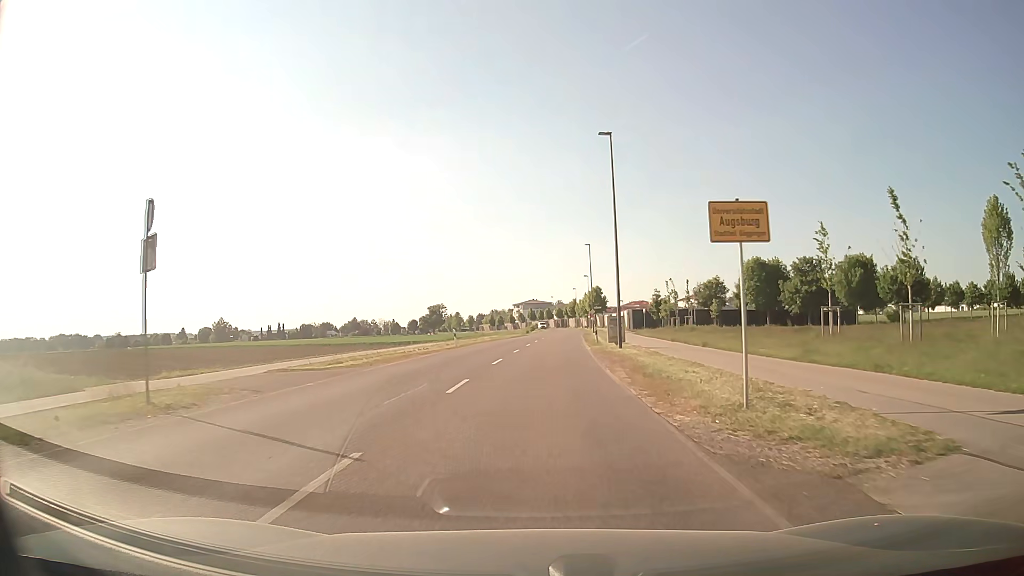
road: secondary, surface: asphalt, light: Day
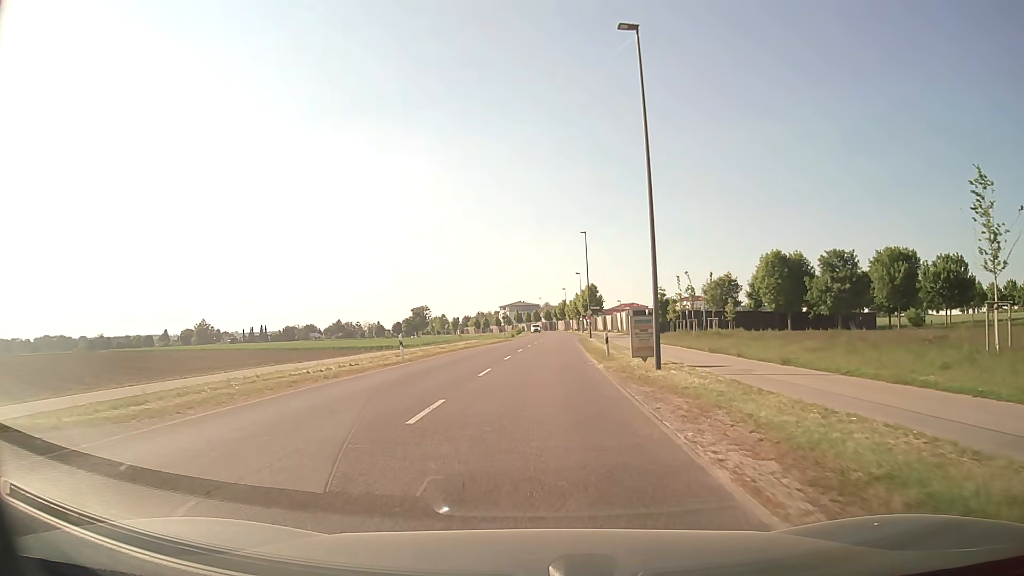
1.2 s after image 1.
(+0.2, +12.4) m; +1°
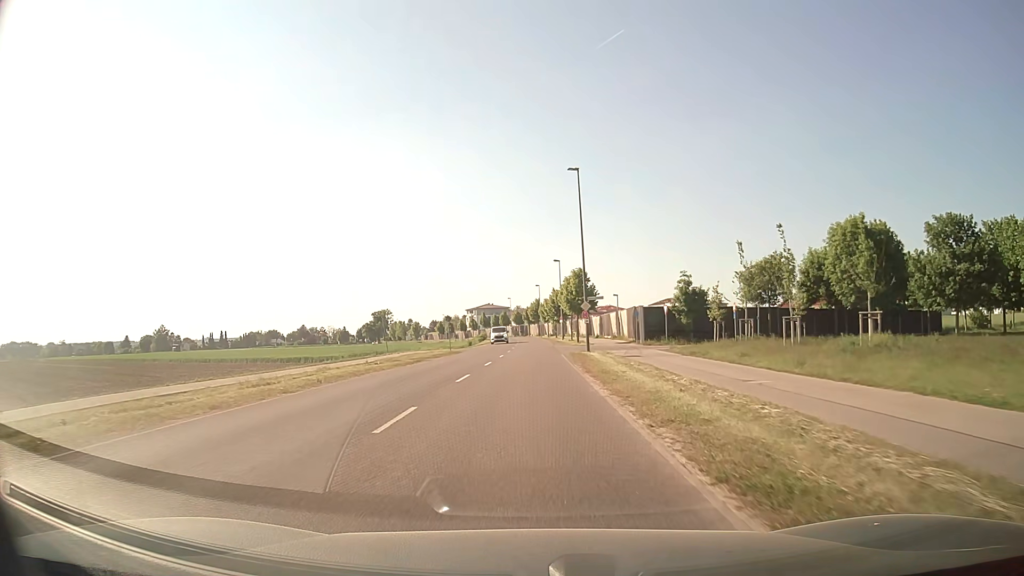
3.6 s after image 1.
(+0.8, +27.6) m; +3°
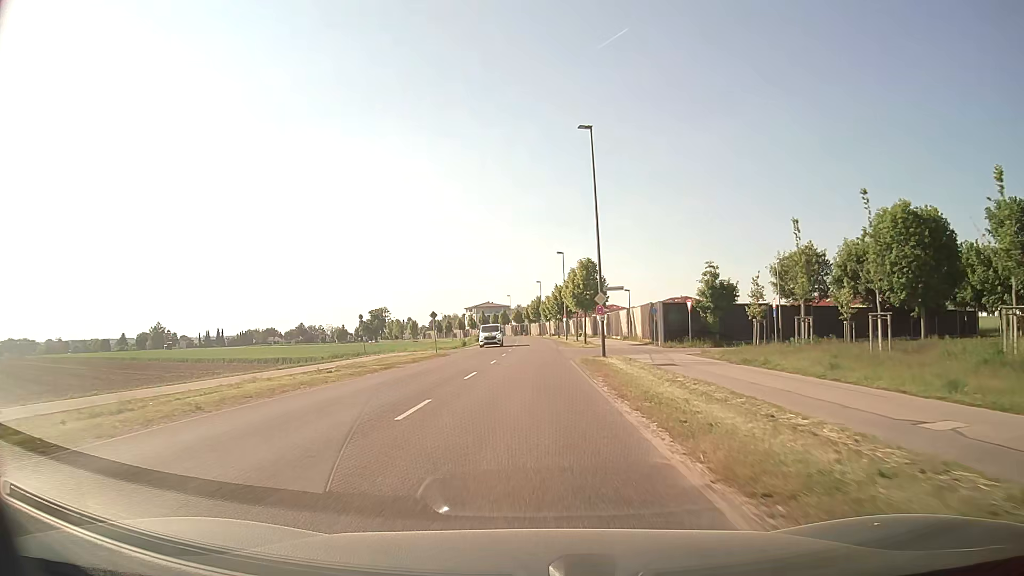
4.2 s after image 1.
(0.0, +8.0) m; 0°
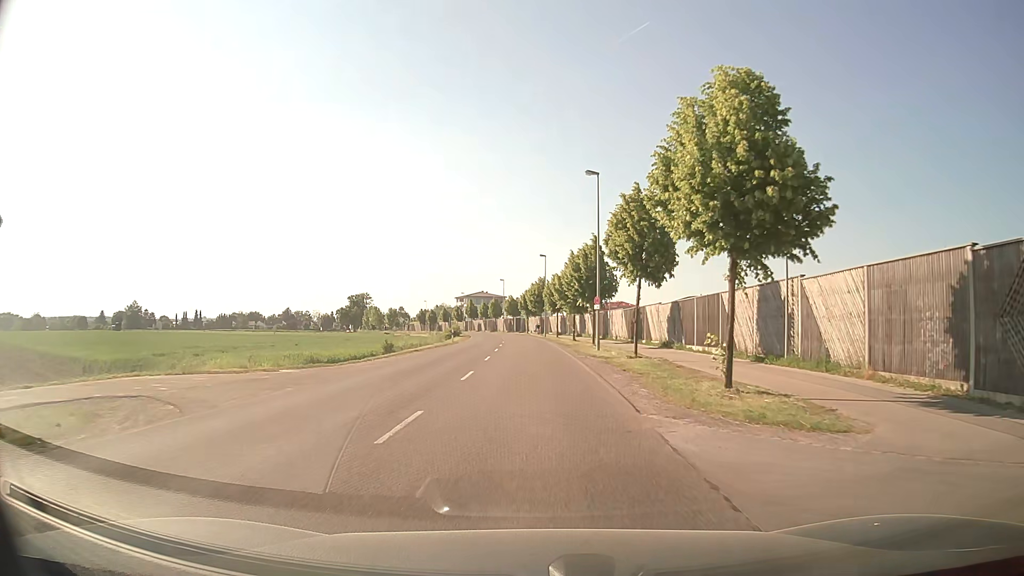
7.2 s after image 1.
(0.0, +38.1) m; 0°
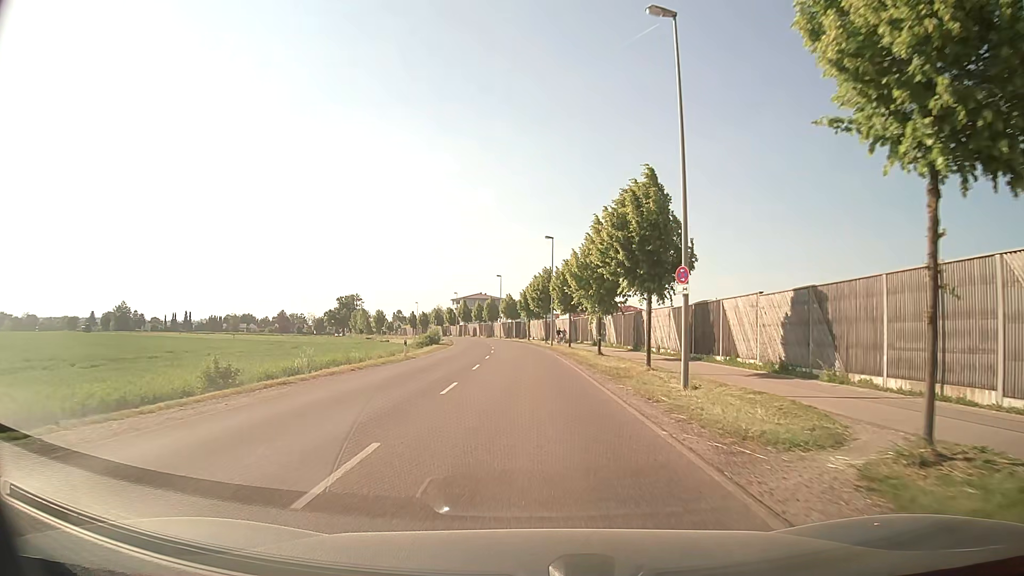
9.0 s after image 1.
(0.0, +20.7) m; 0°
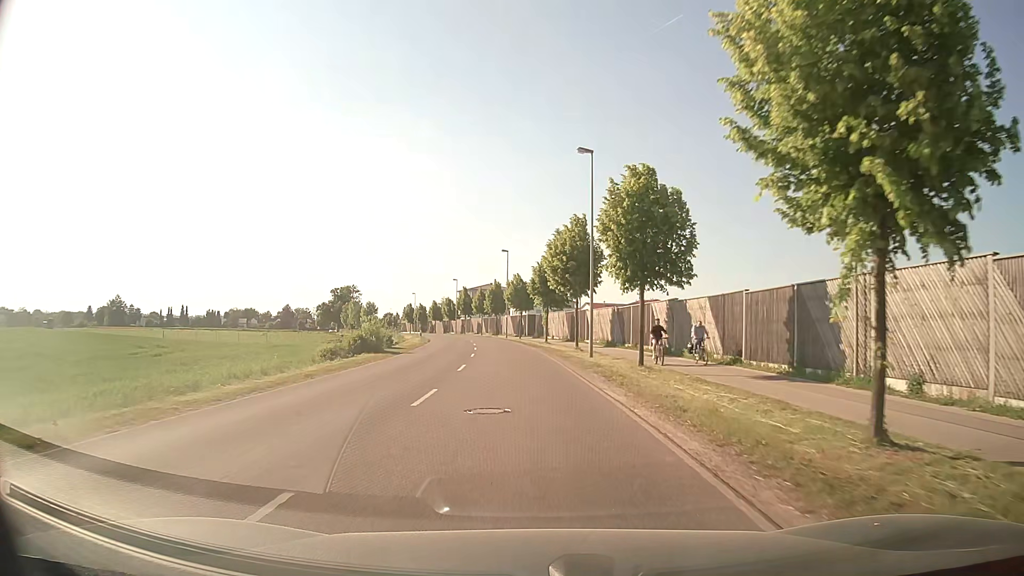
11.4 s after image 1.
(-0.1, +29.8) m; -1°
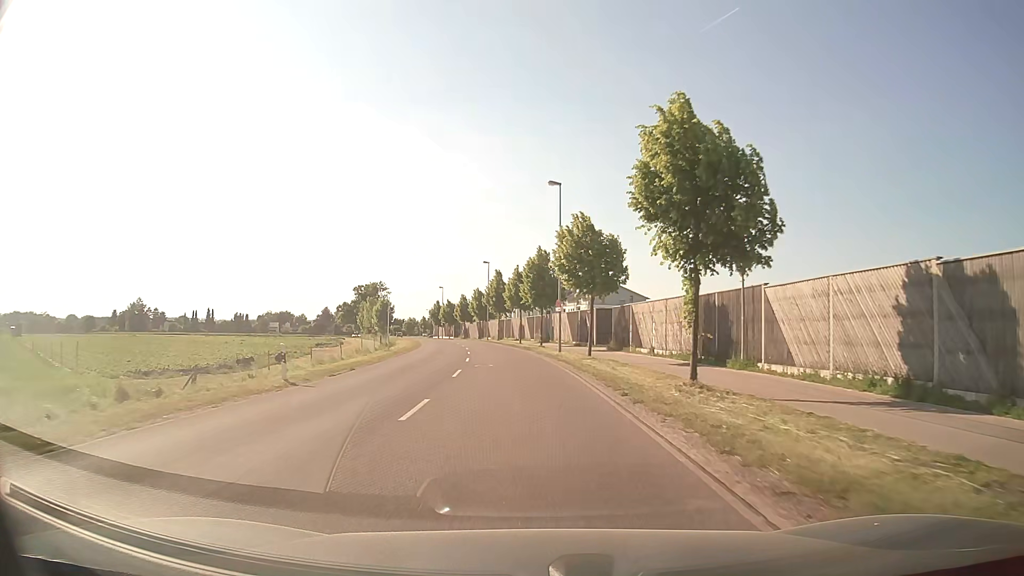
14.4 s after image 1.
(-1.1, +37.7) m; -4°
